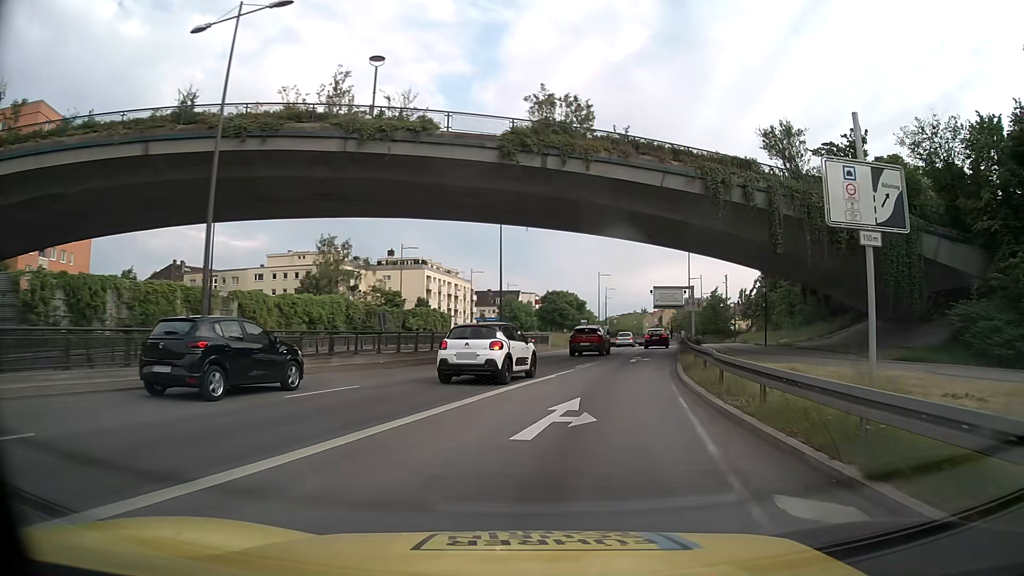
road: motorway_link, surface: asphalt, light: Day
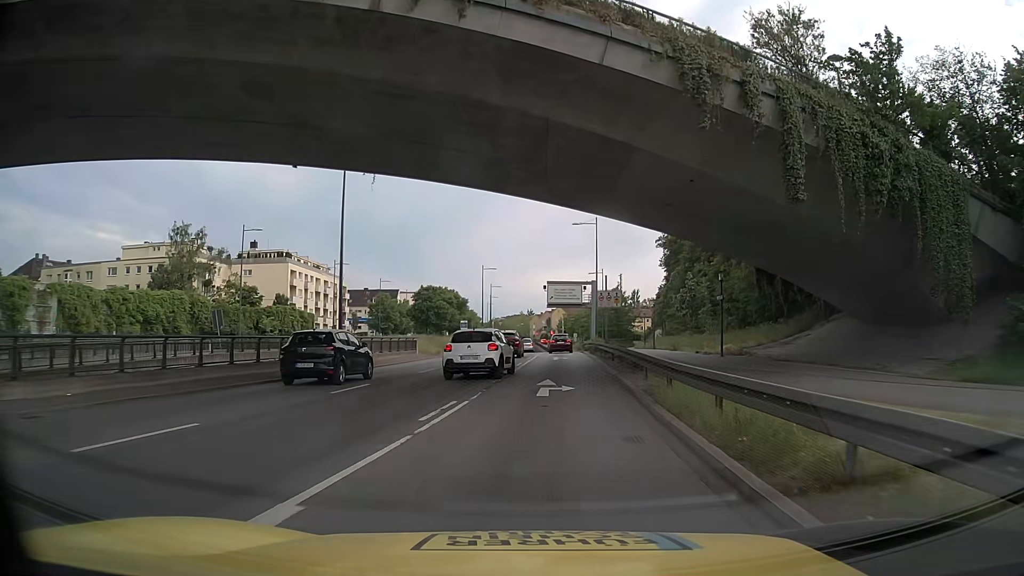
(+1.5, +14.1) m; +10°
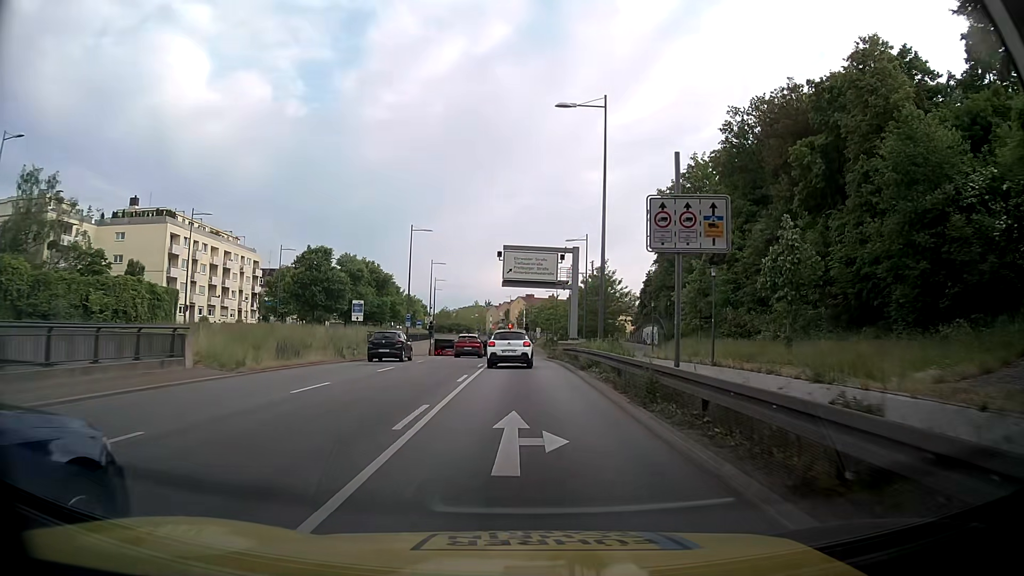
(+1.0, +28.4) m; +3°
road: trunk
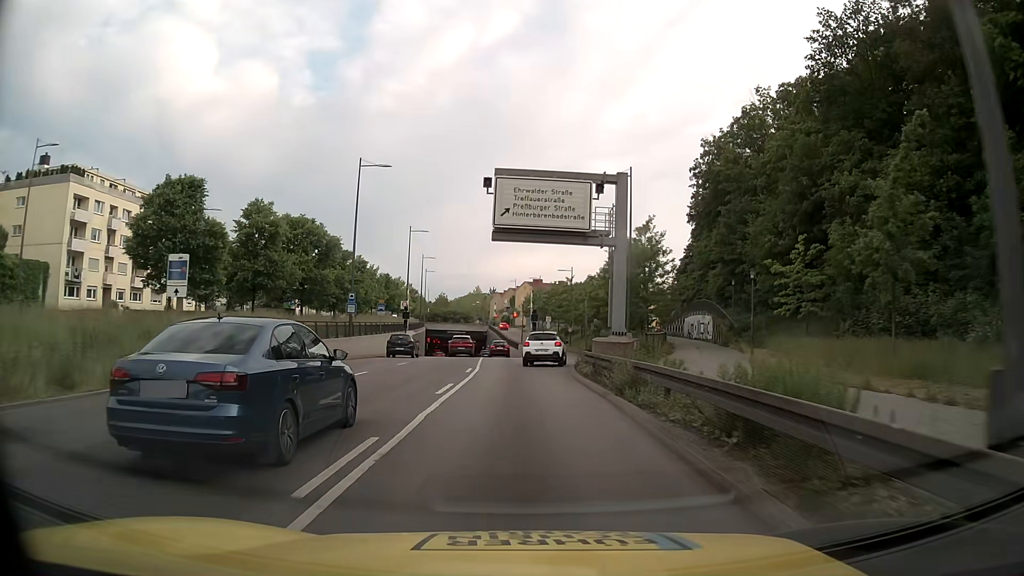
(+0.1, +22.0) m; 0°
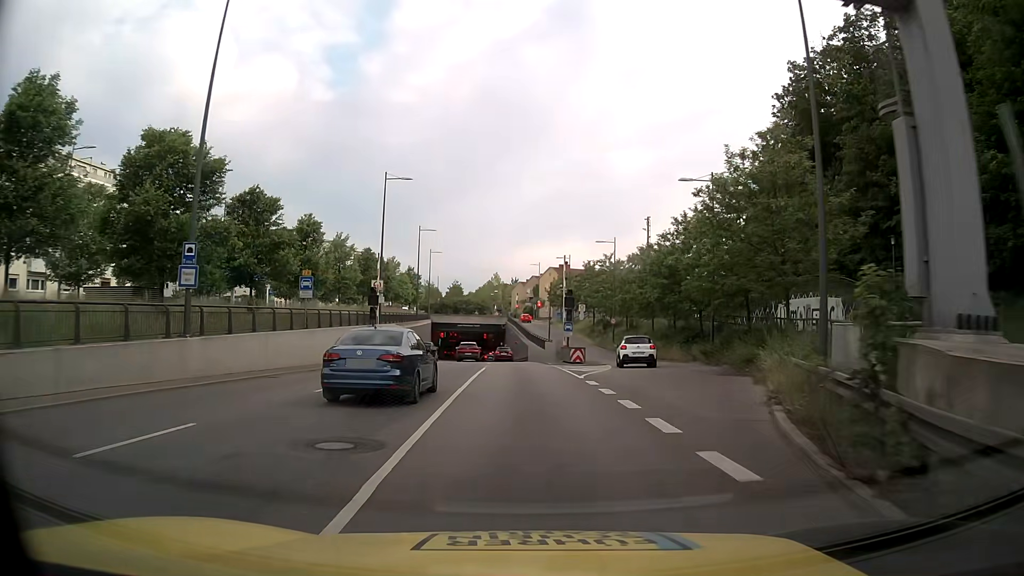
(-0.4, +22.3) m; -2°
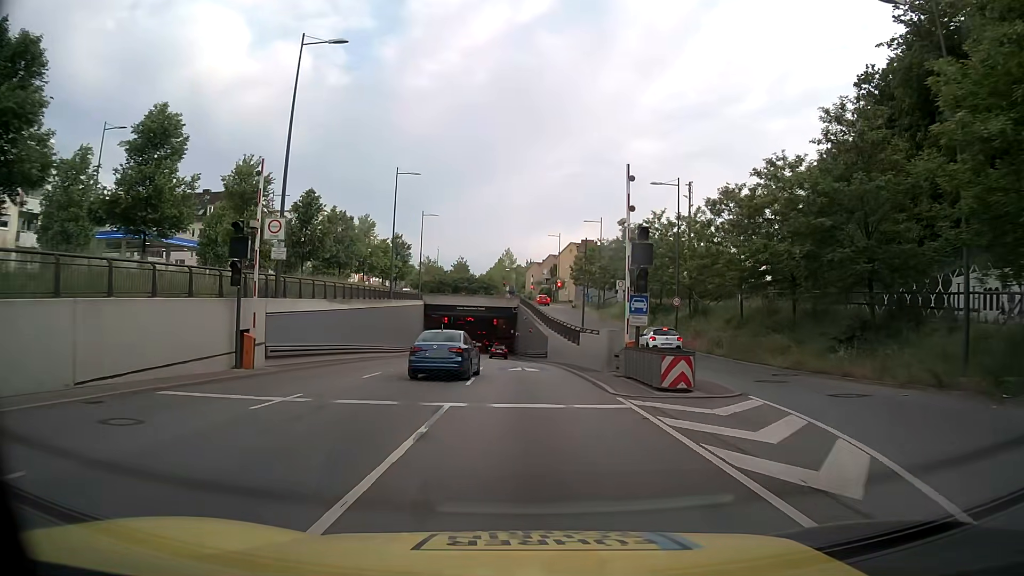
(-0.3, +22.2) m; -1°
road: trunk_link
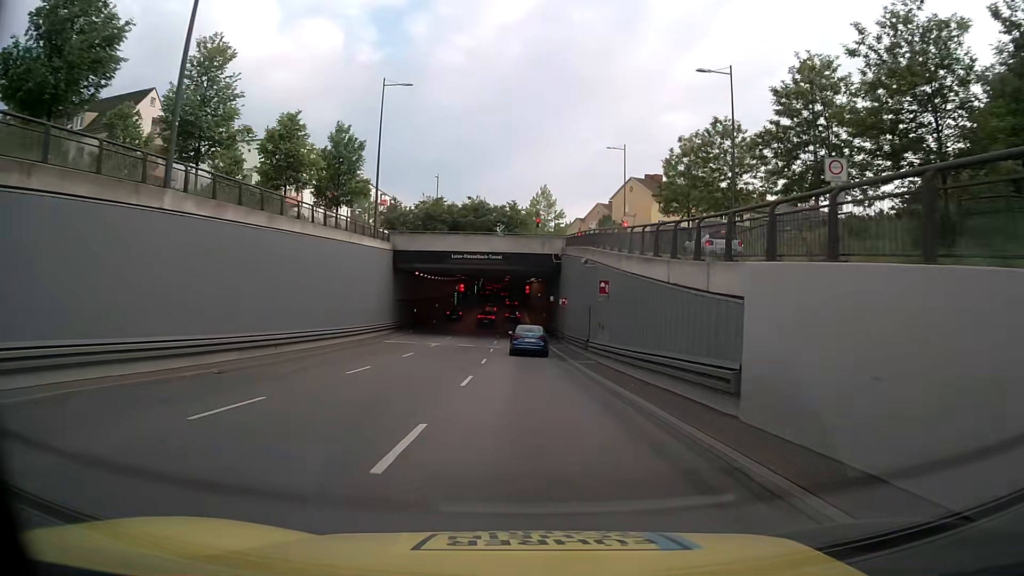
(-1.0, +38.8) m; -3°
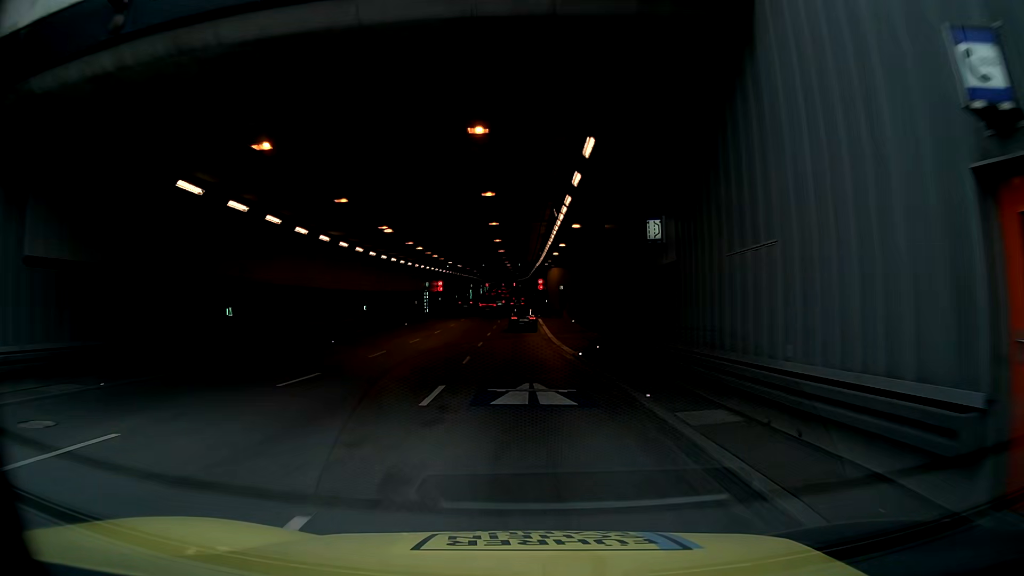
(-0.2, +40.8) m; -1°
